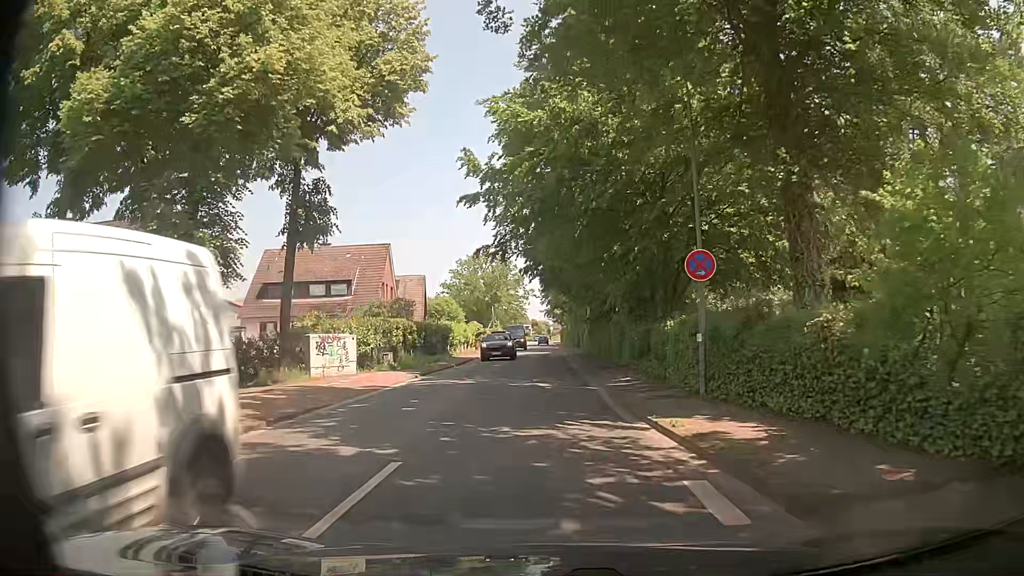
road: tertiary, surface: asphalt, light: Day
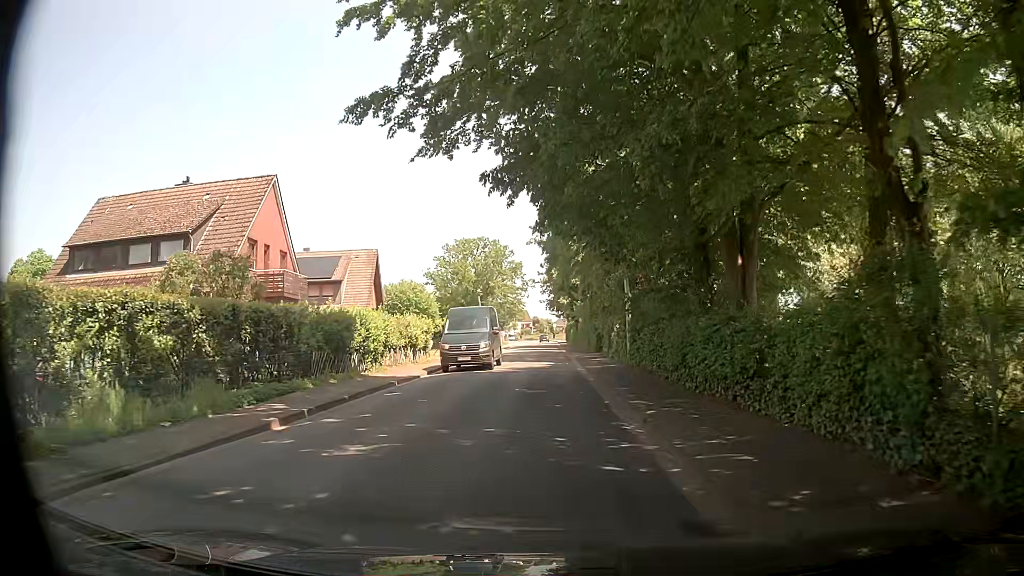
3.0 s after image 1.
(-0.5, +23.6) m; -3°
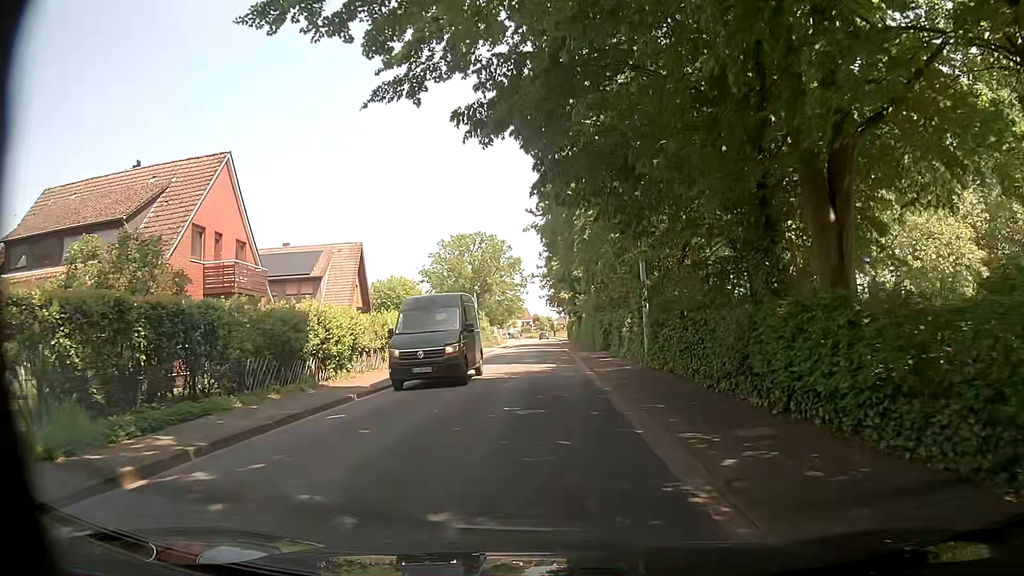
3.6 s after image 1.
(+0.1, +4.7) m; +3°
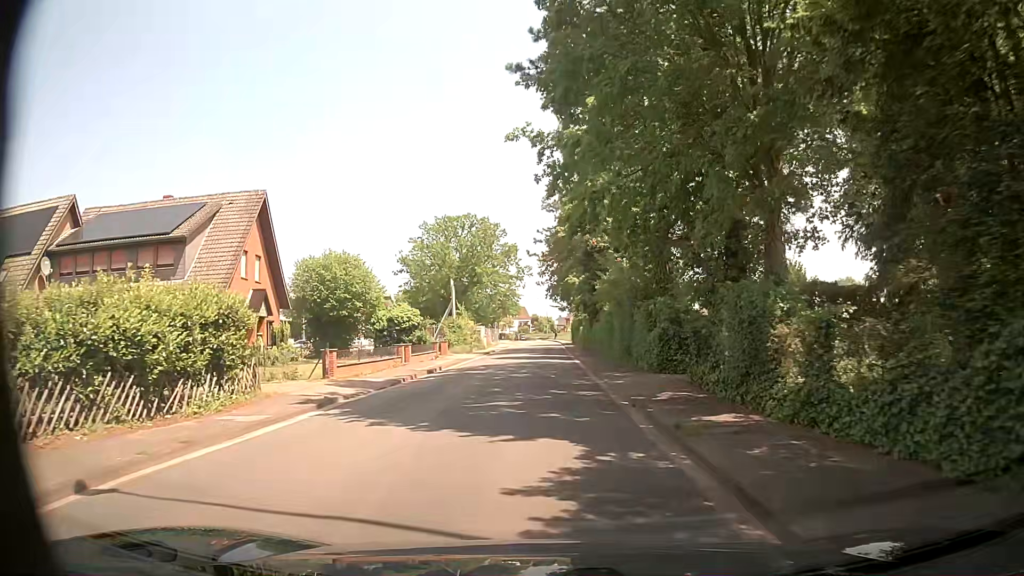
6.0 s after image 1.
(-0.7, +19.3) m; 0°
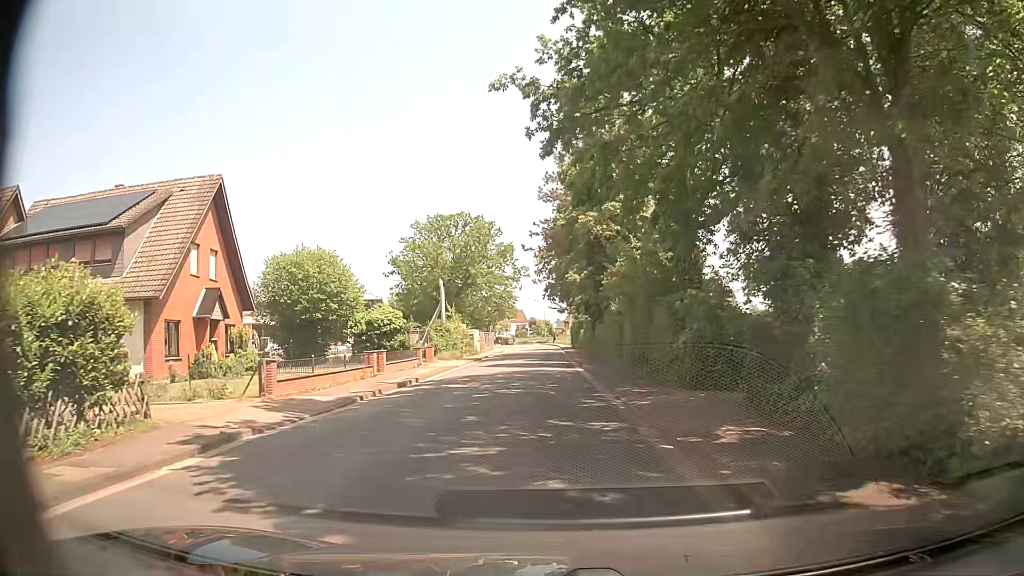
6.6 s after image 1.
(-0.1, +4.8) m; -2°
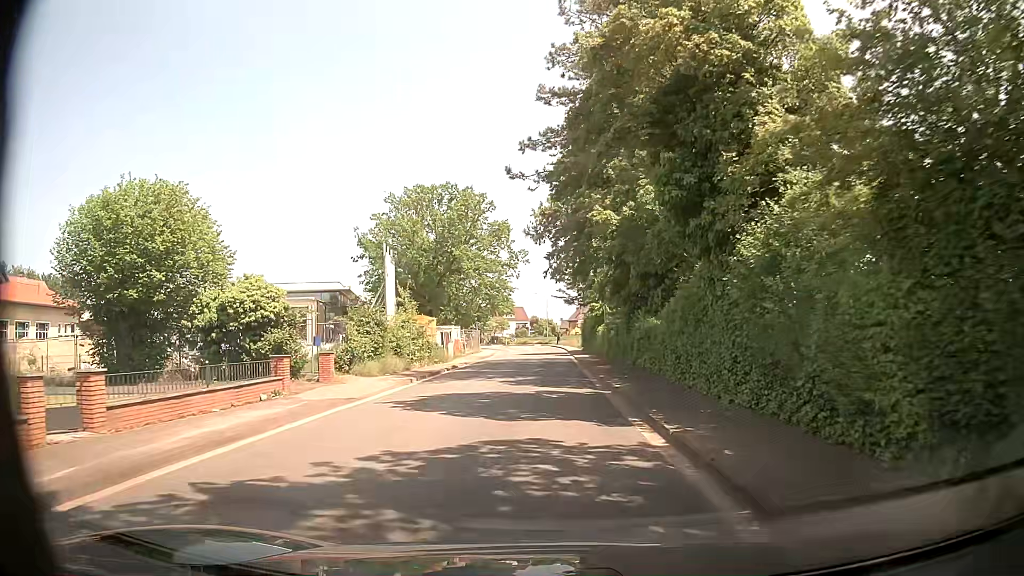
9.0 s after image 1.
(0.0, +19.2) m; +1°
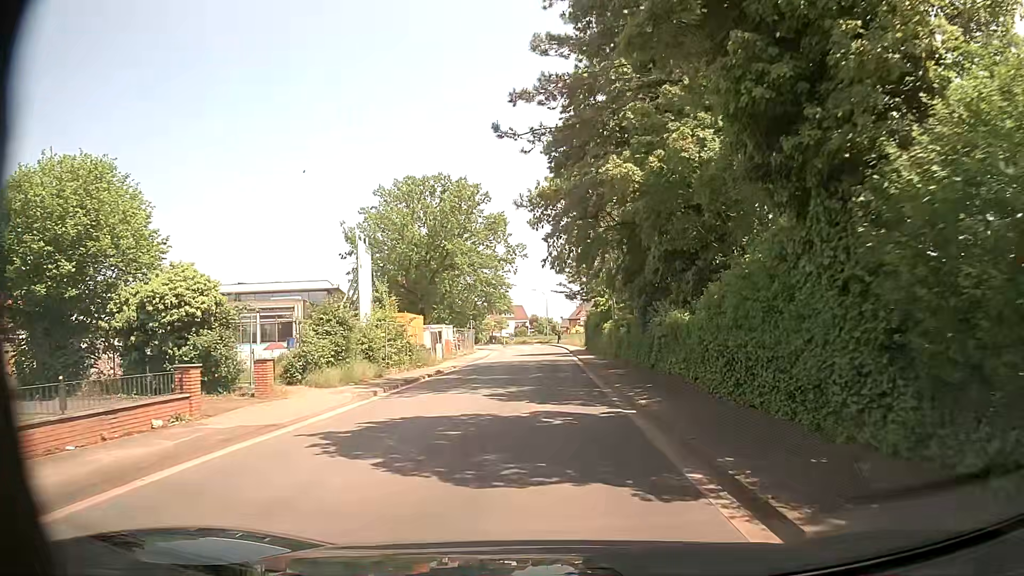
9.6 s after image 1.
(-0.1, +4.8) m; -1°
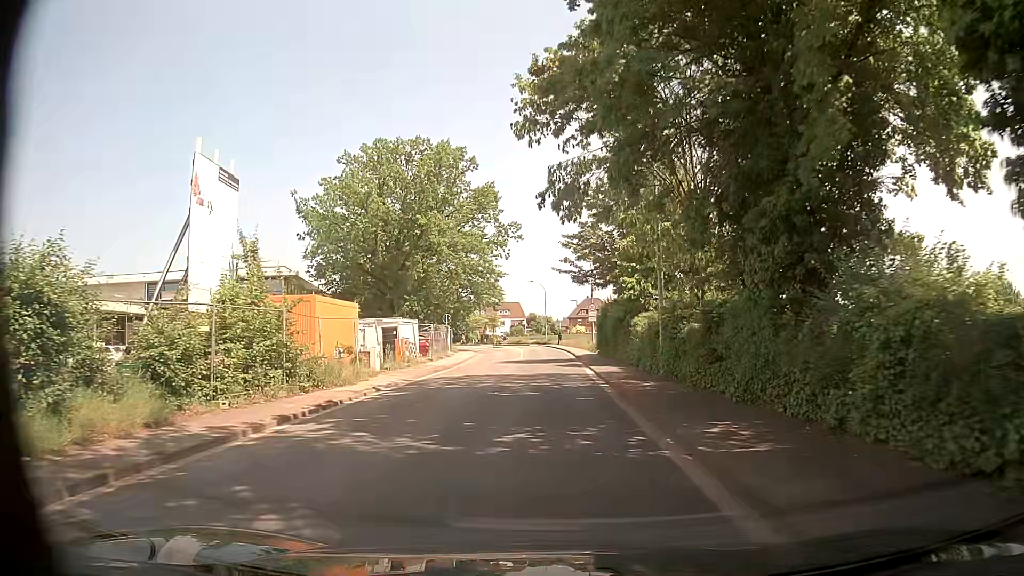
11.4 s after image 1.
(0.0, +14.5) m; +1°
(0, +10) (0, +20) (0, +30) (-1, +40) (-1, +50) (-1, +60) (-2, +70) (-4, +80) (-7, +89) (-10, +99) m
